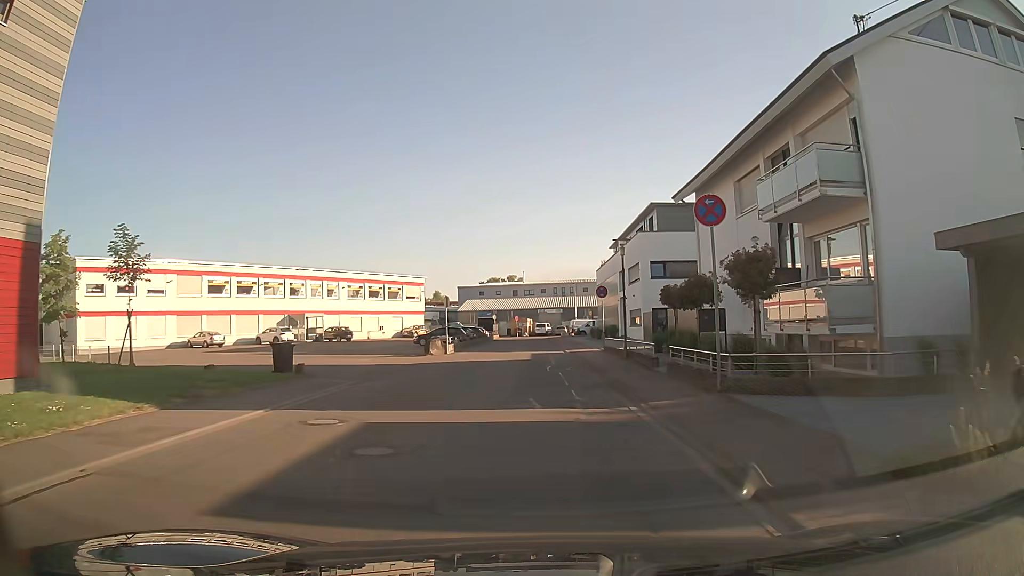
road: unclassified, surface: asphalt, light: Day
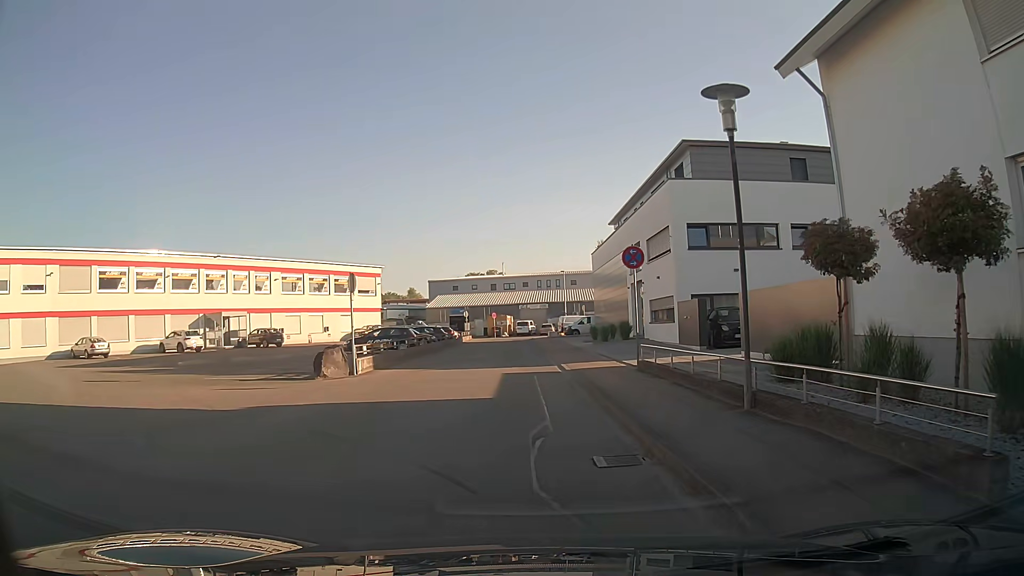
(+0.3, +15.3) m; +1°
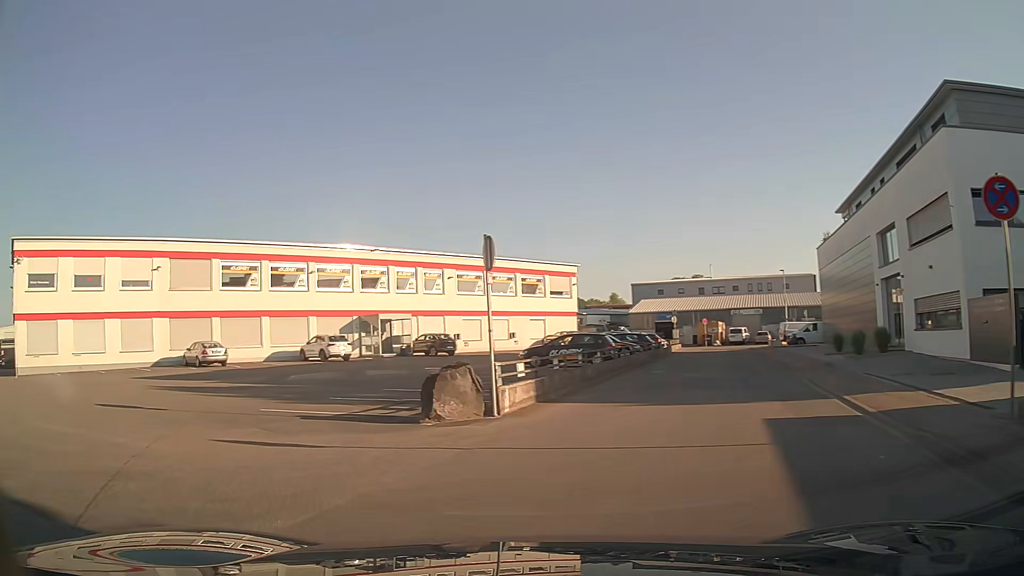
(-0.8, +8.8) m; -17°
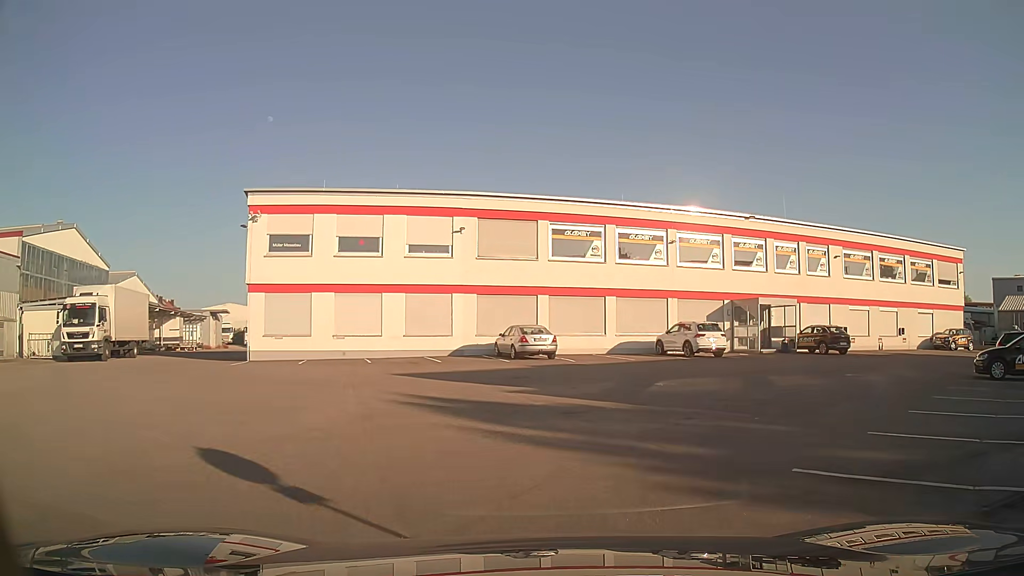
(-3.4, +9.5) m; -29°
